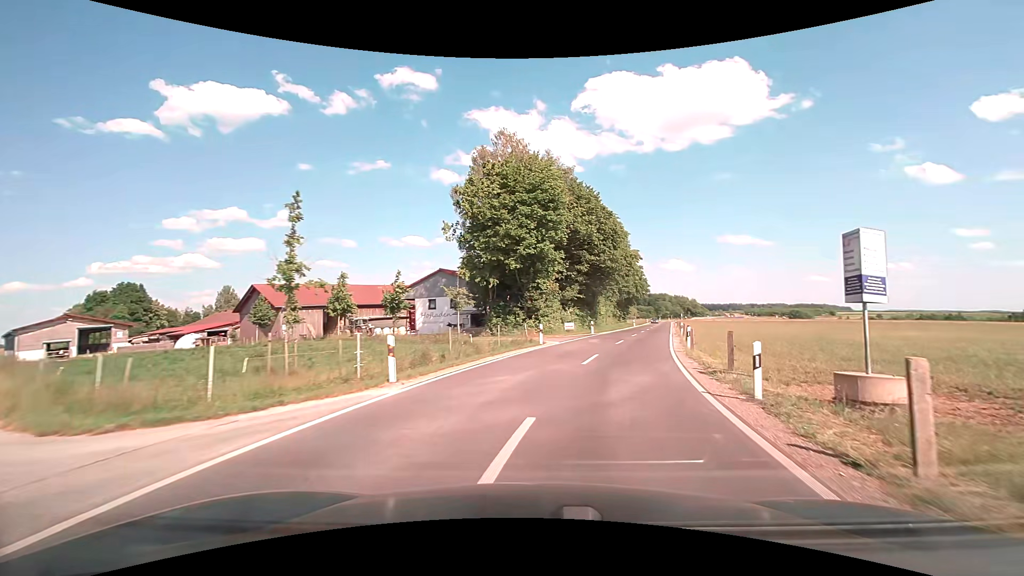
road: unclassified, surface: asphalt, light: Day
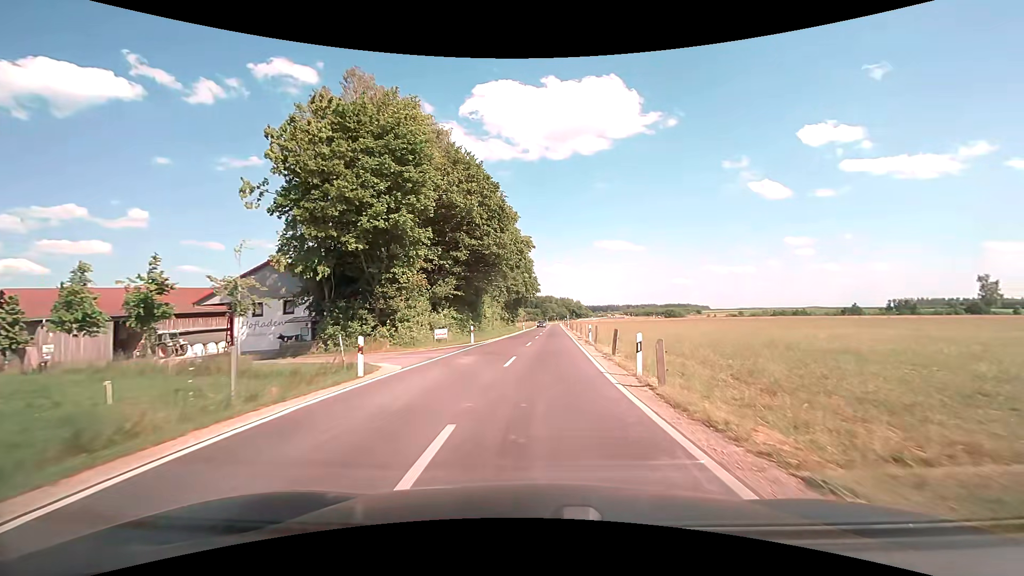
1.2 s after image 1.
(+1.7, +12.2) m; +14°
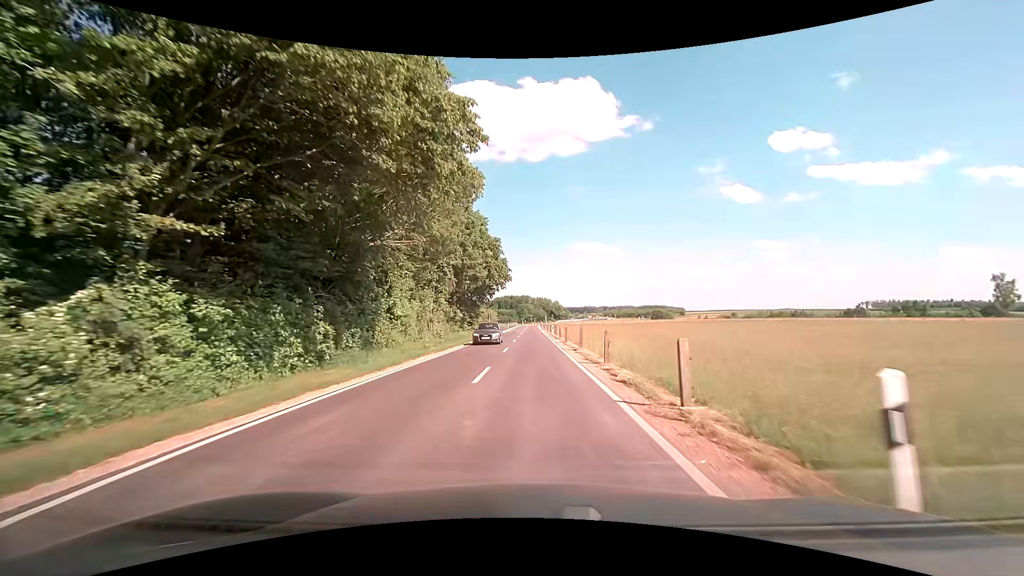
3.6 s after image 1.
(+0.8, +27.5) m; +3°
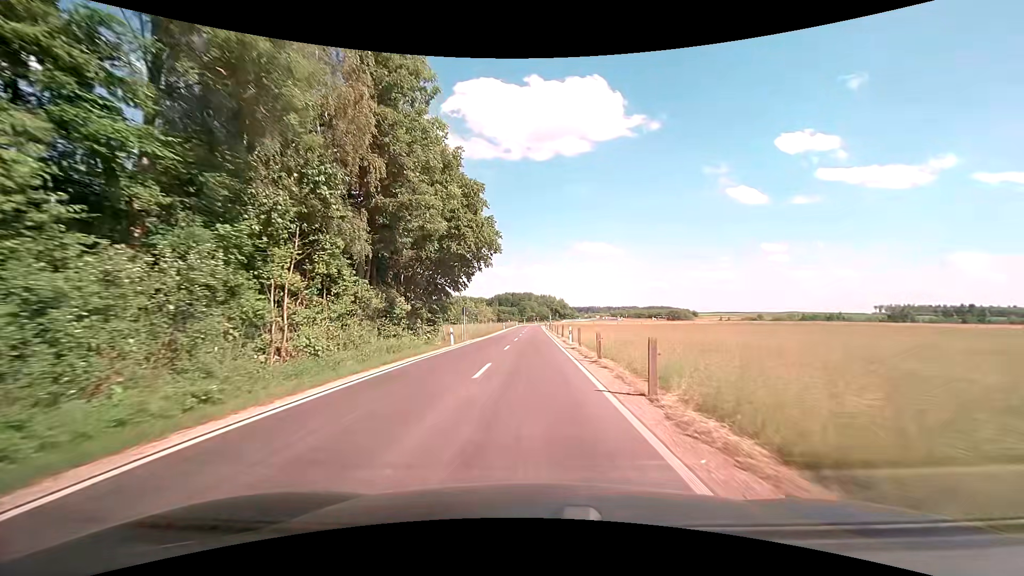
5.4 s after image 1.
(0.0, +23.6) m; 0°
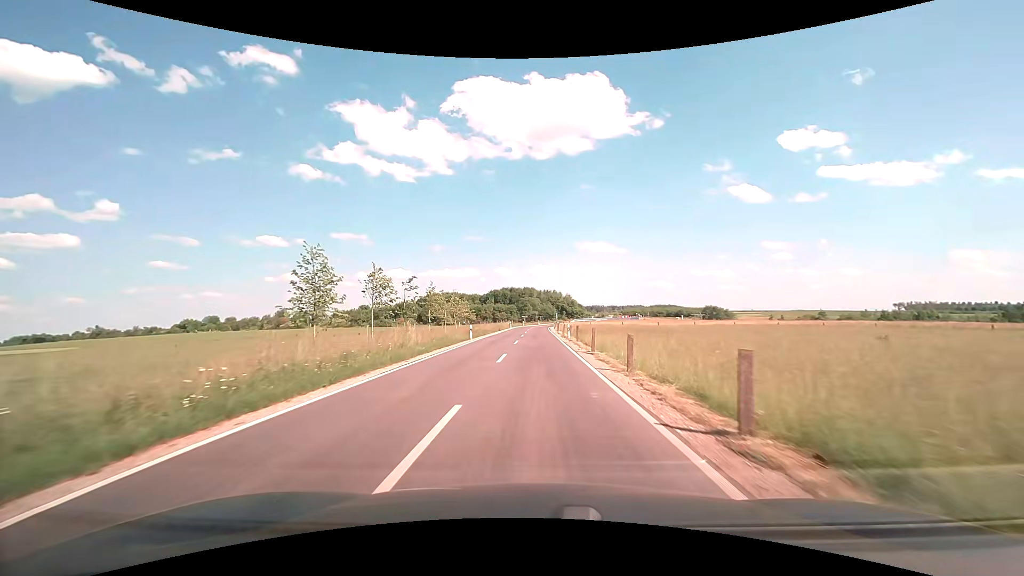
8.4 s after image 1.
(-0.3, +44.2) m; 0°
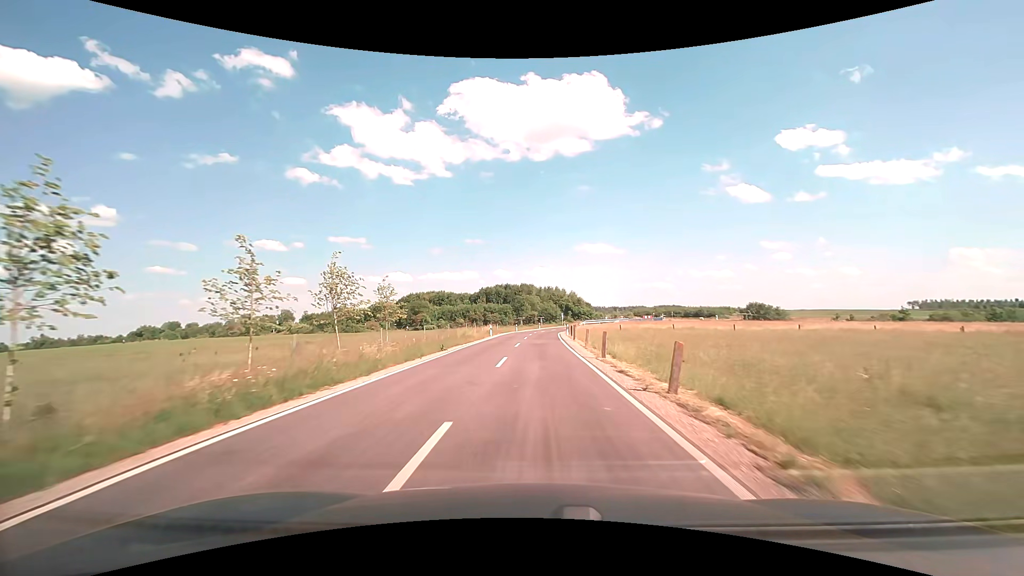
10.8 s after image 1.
(+0.1, +37.5) m; 0°
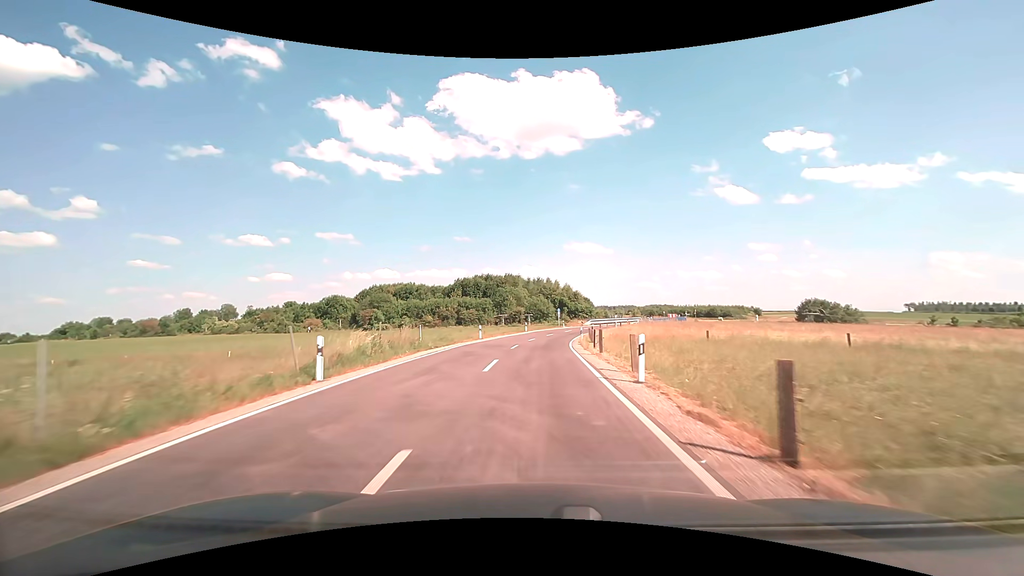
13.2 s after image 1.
(+0.4, +37.4) m; +1°
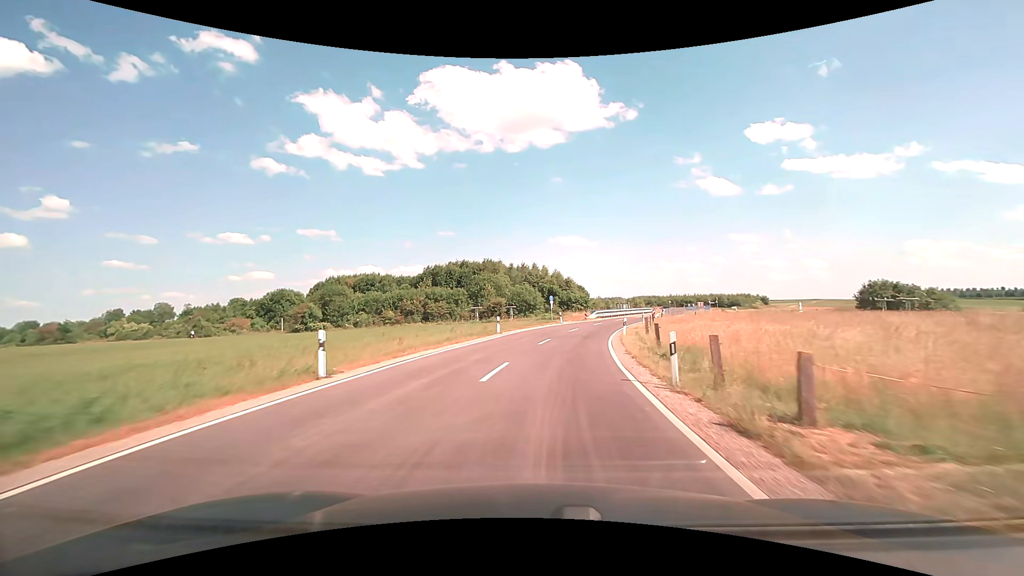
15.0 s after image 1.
(+0.3, +27.0) m; +2°
(0, +10) (+1, +20) (+2, +30) (+5, +40) (+7, +49) (+10, +59) (+14, +68) (+18, +77) (+22, +86) (+26, +96) m
